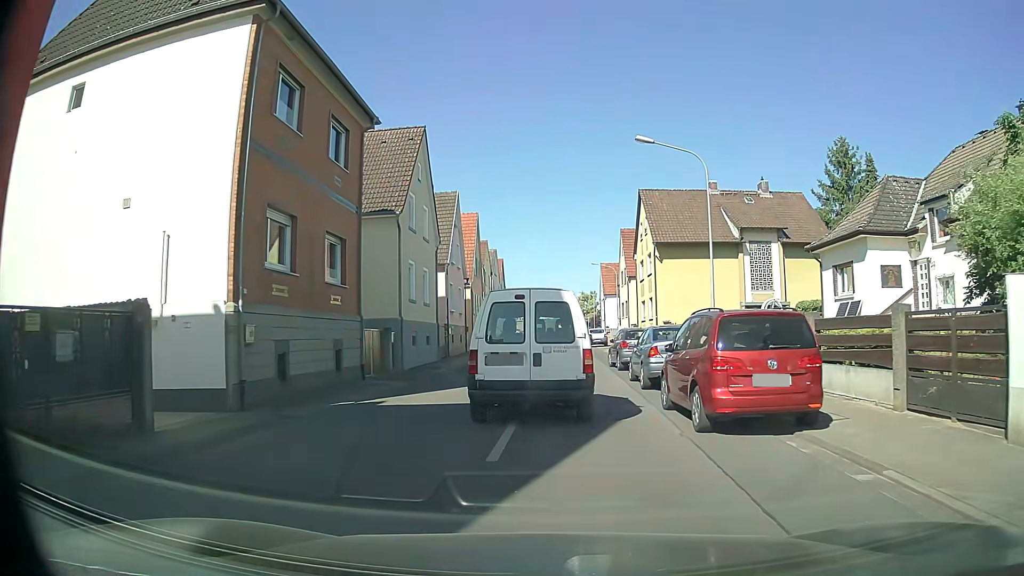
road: tertiary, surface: asphalt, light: Day
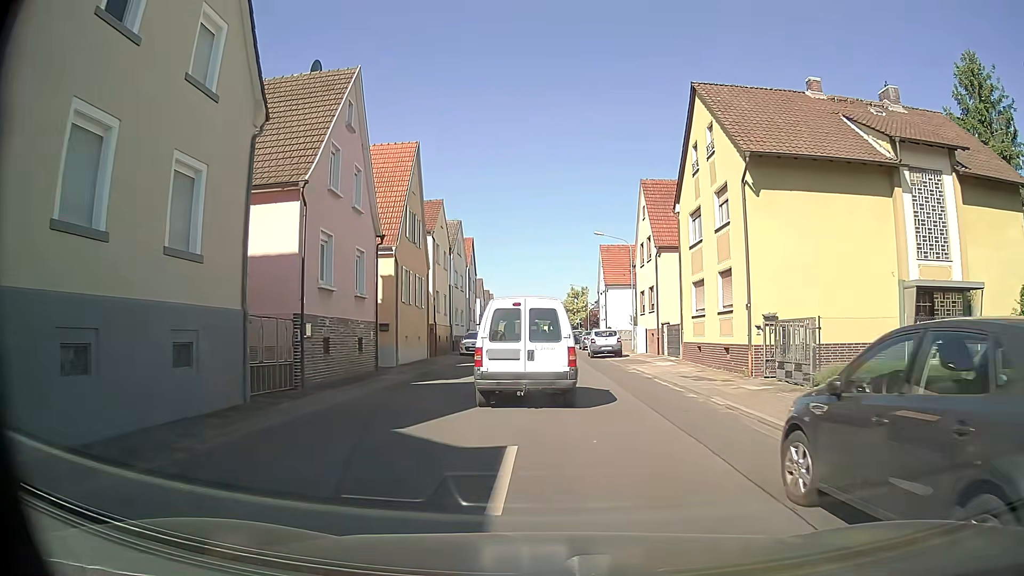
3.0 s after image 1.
(-0.4, +20.7) m; 0°
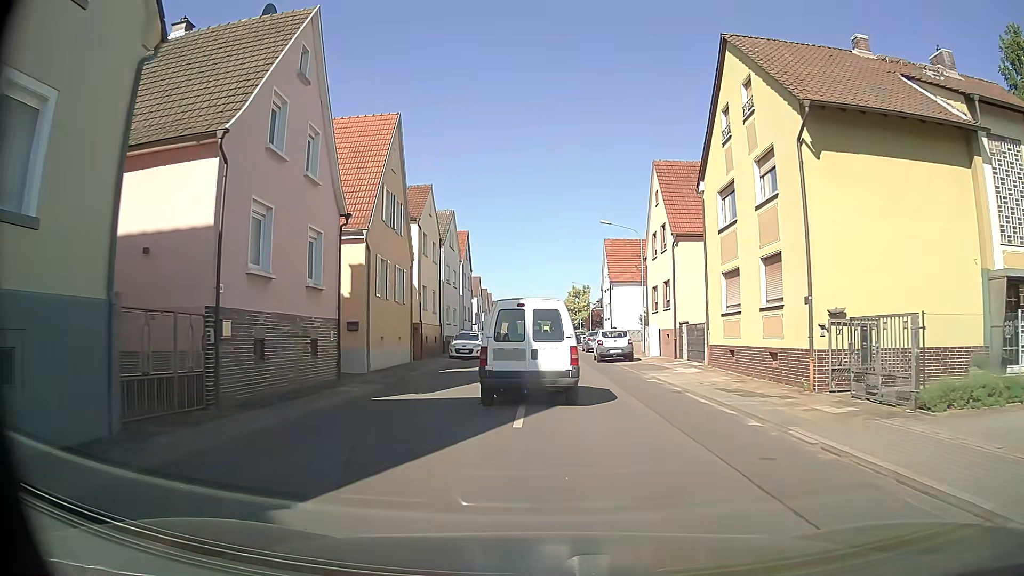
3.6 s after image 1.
(0.0, +4.6) m; 0°
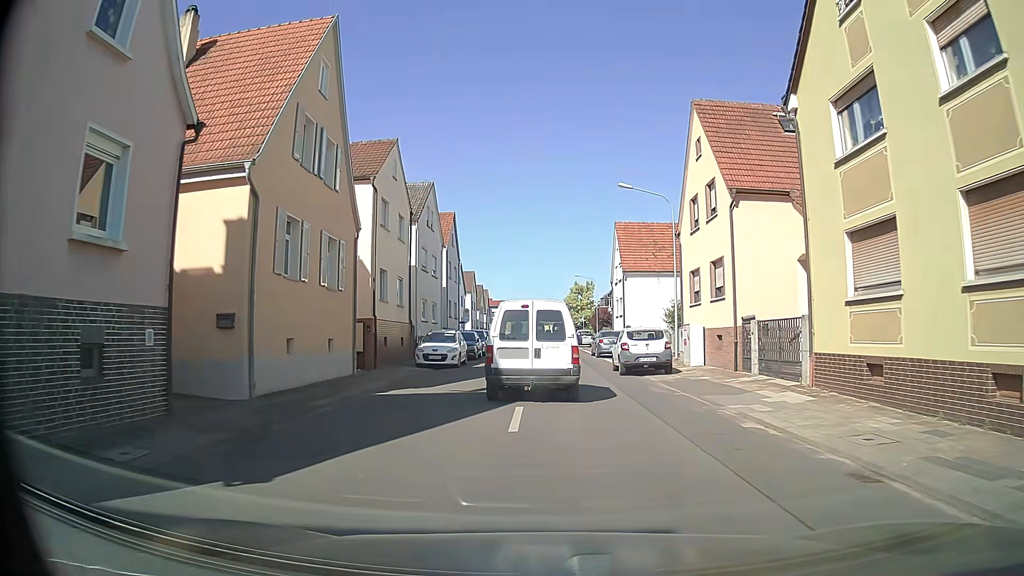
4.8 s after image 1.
(0.0, +9.7) m; -1°
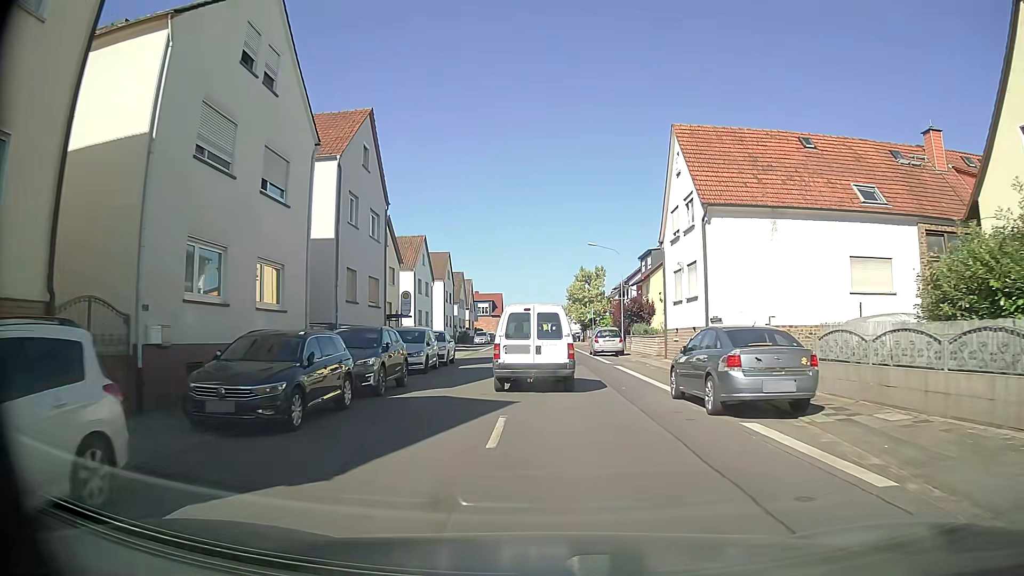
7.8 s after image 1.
(+0.1, +25.9) m; 0°
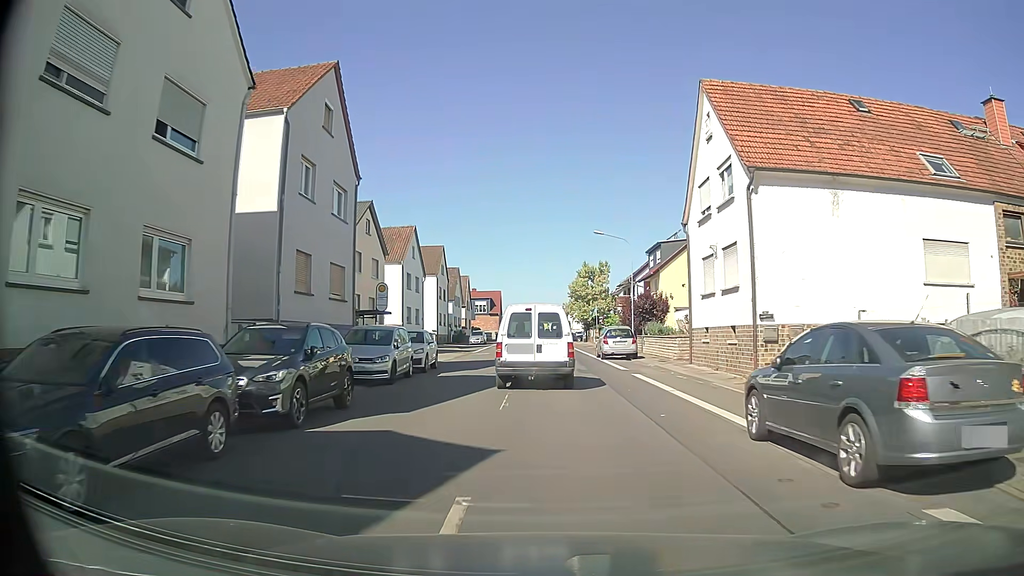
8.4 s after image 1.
(+0.1, +5.4) m; +1°
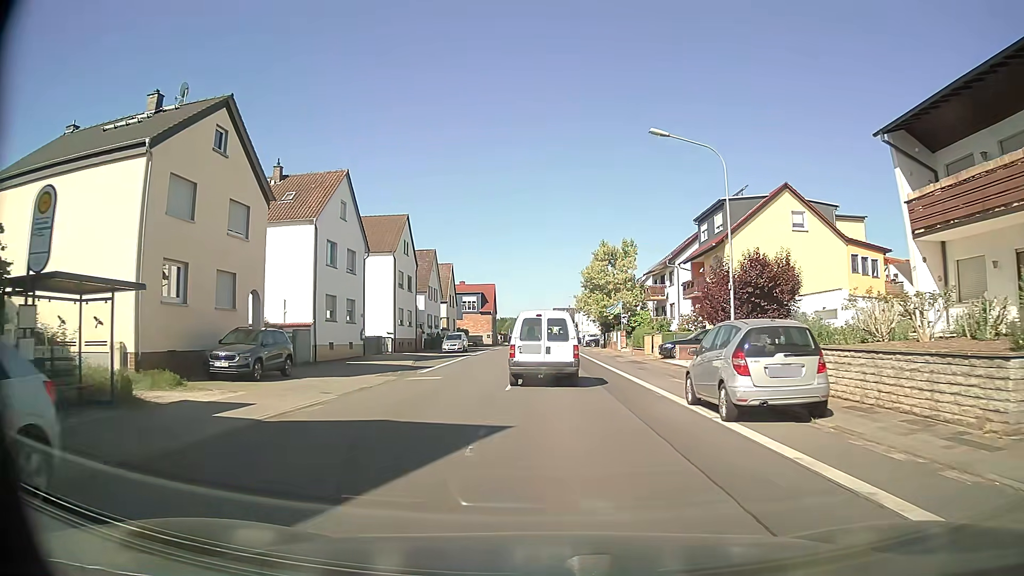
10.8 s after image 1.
(-0.2, +22.2) m; -1°
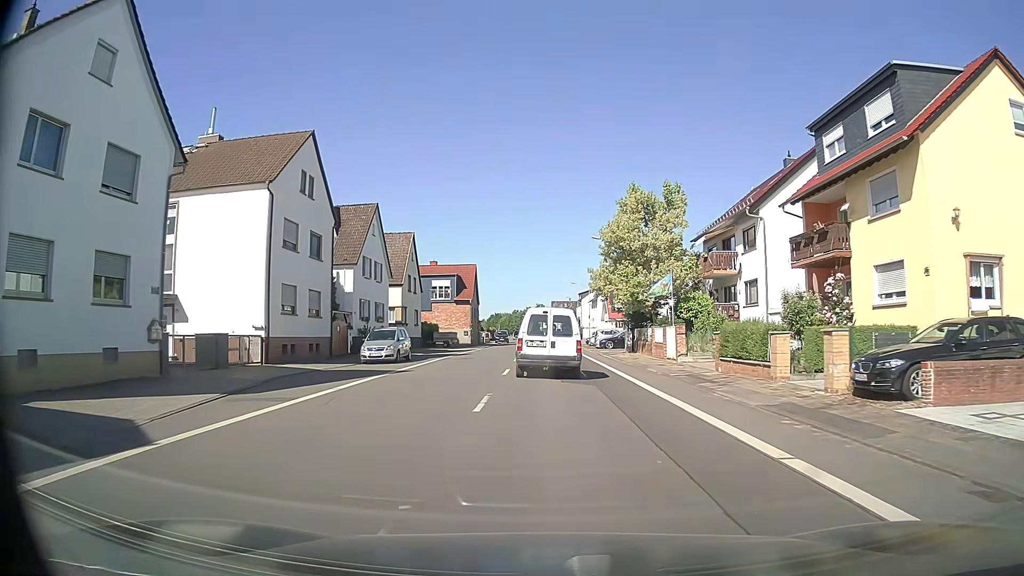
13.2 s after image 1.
(0.0, +23.3) m; 0°
(0, +10) (0, +20) (0, +30) (0, +40) (0, +50) (0, +60) (0, +70) (0, +80) (0, +90) (-1, +100) m
